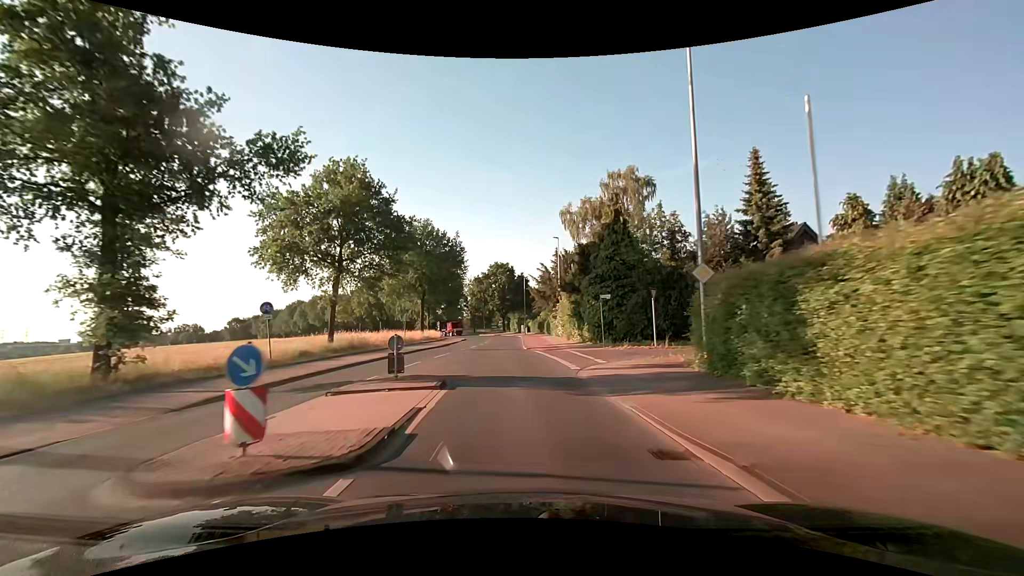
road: secondary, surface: asphalt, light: Day
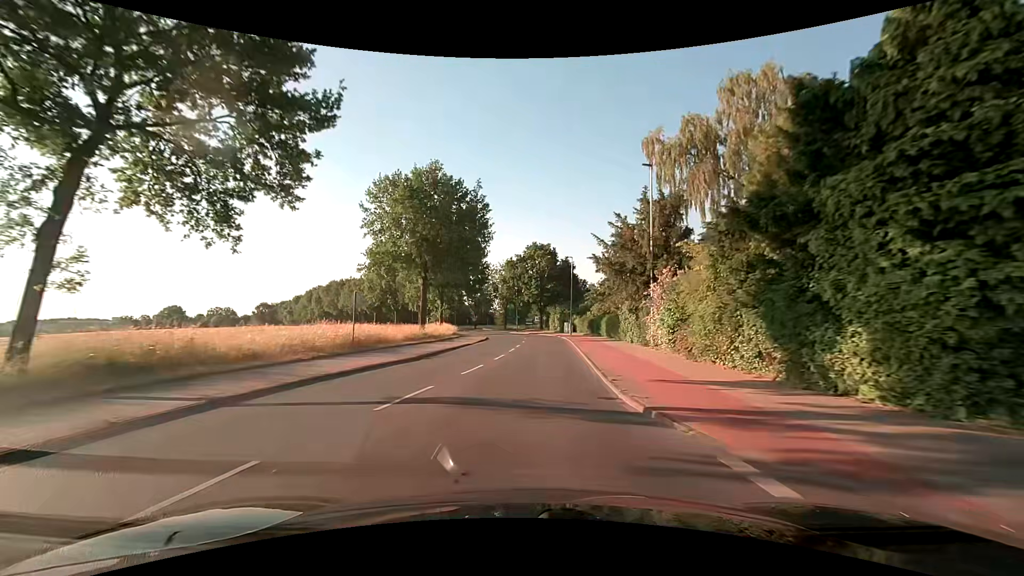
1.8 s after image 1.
(-1.2, +23.2) m; -4°
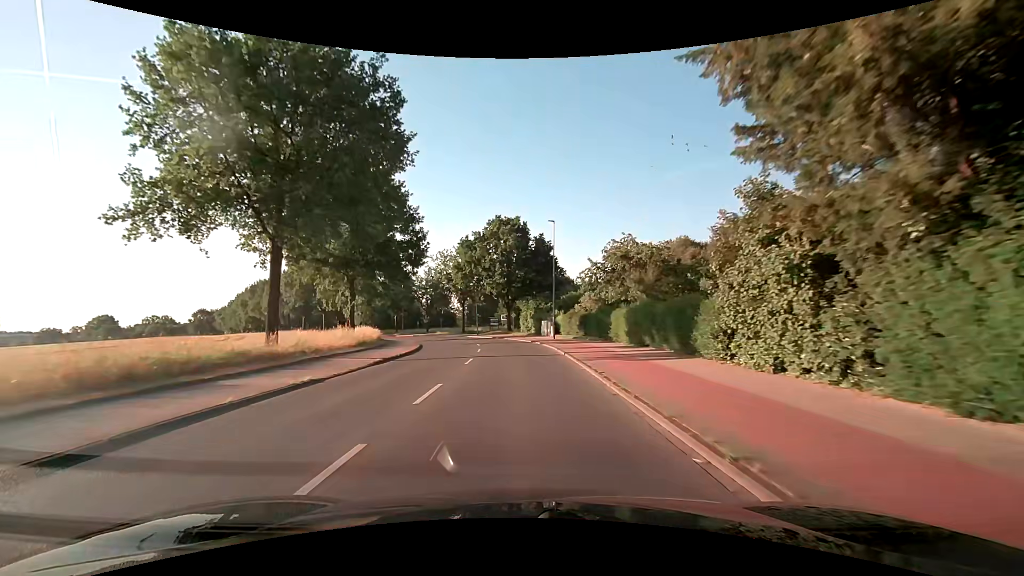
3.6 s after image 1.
(+0.8, +23.3) m; +4°
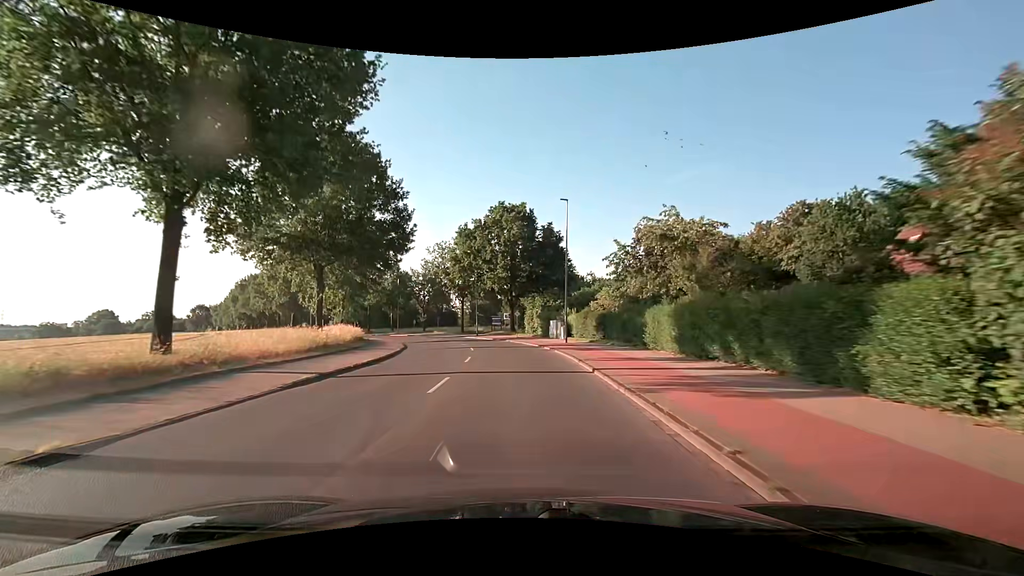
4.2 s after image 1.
(0.0, +7.8) m; 0°
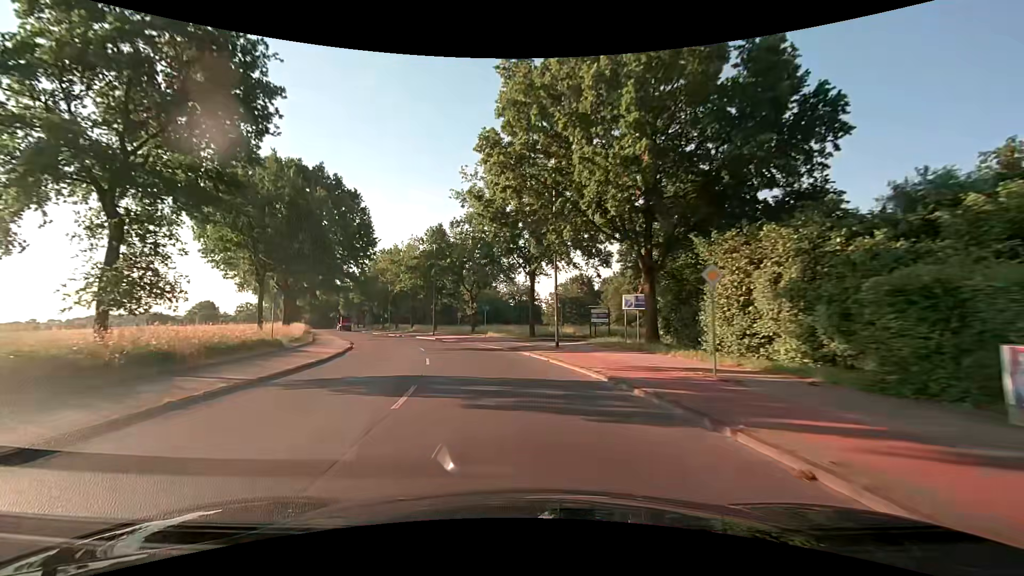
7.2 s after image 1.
(-2.5, +38.7) m; -10°
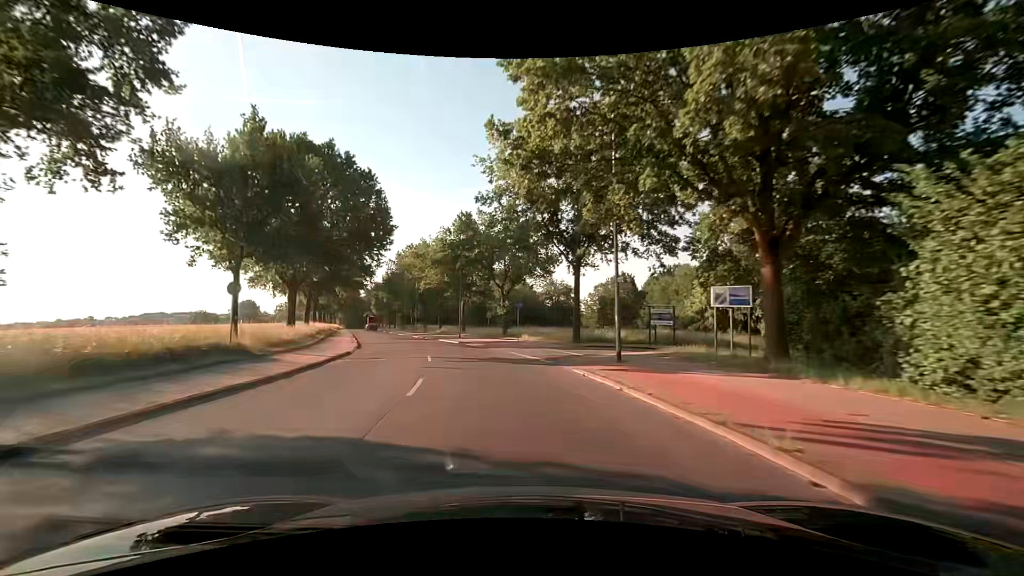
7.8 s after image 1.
(-0.3, +7.8) m; -4°
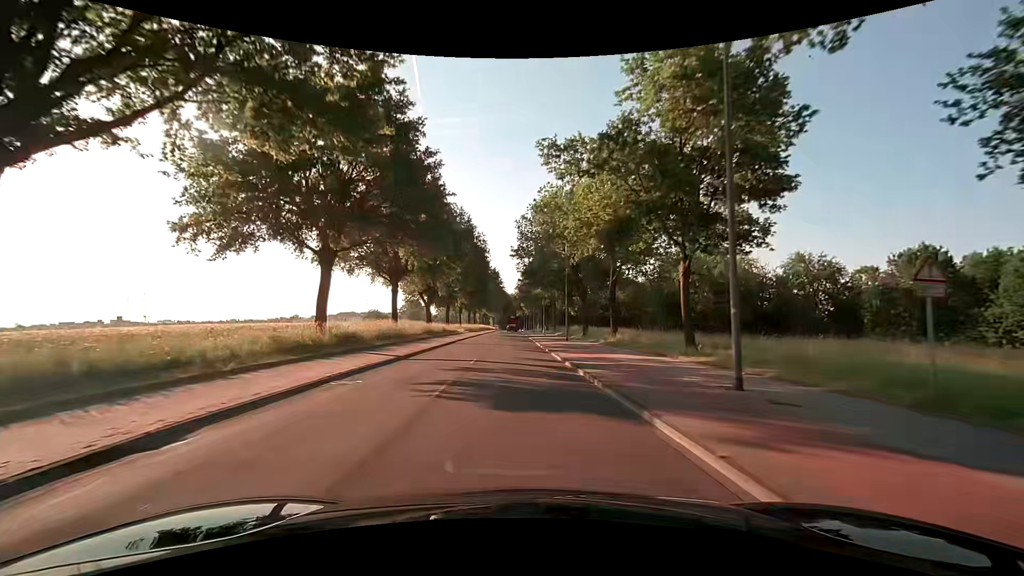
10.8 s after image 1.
(-6.8, +38.0) m; -19°
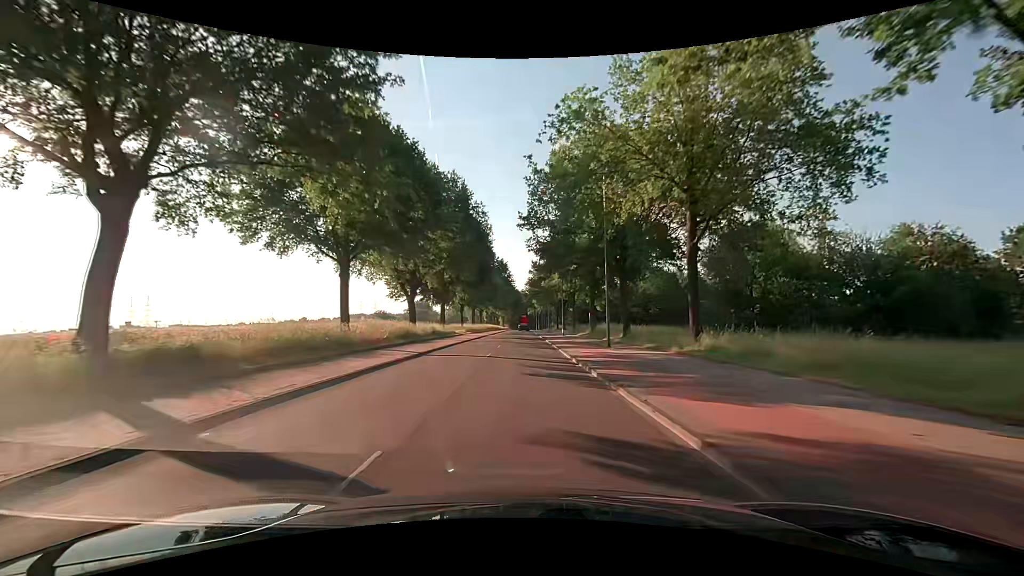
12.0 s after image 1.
(-0.3, +15.6) m; -2°
(0, +10) (0, +20) (0, +30) (0, +40) (0, +50) (0, +60) (0, +70) (0, +80) (0, +90) (0, +100) m
